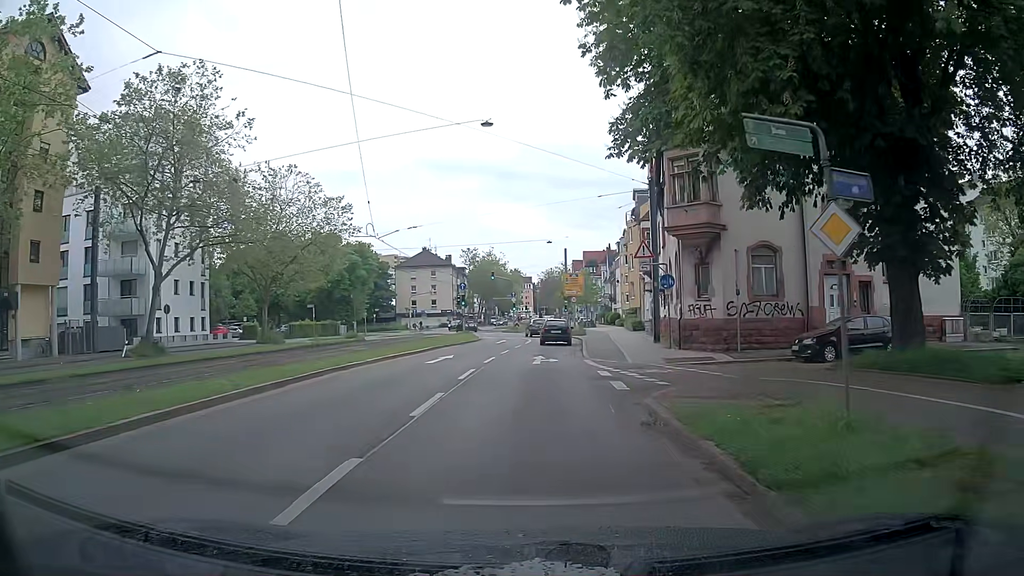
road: primary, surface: asphalt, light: Day
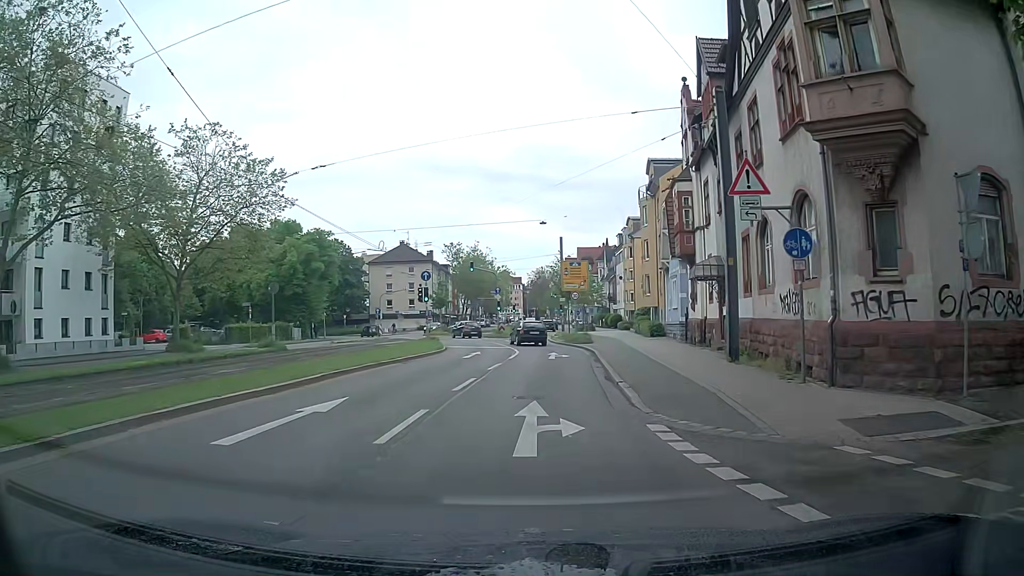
(+0.5, +14.0) m; +2°
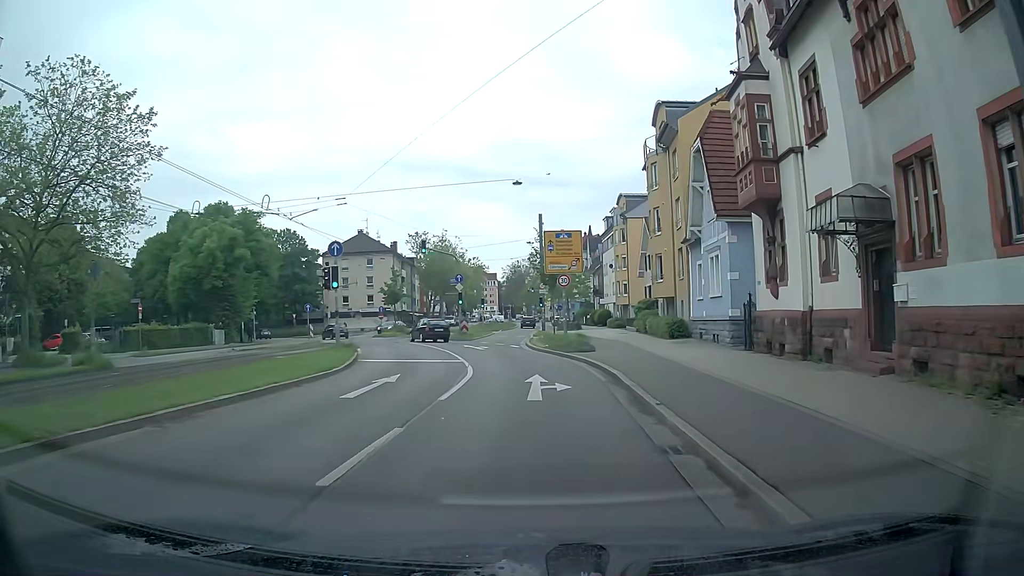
(+0.4, +14.0) m; +4°
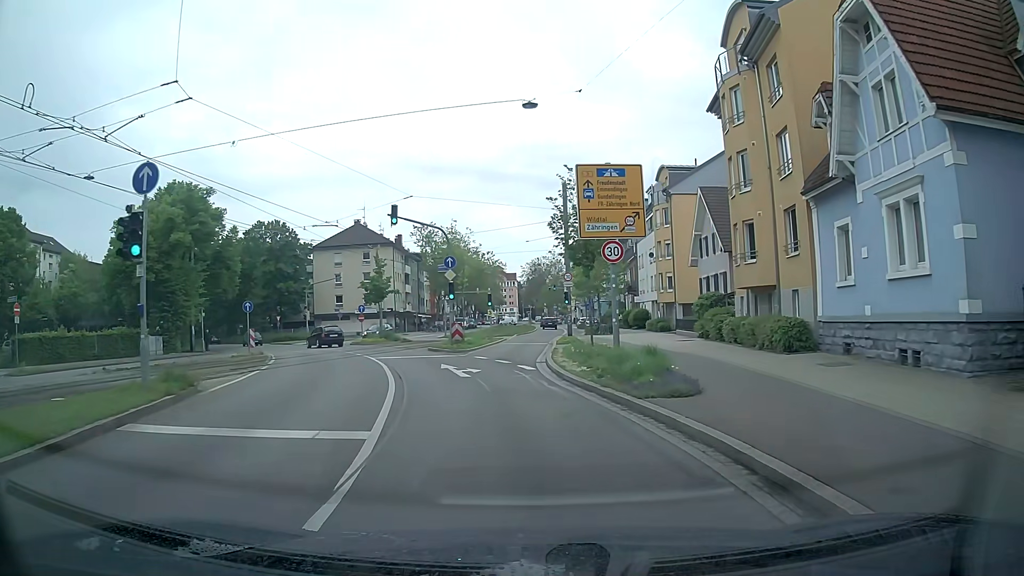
(-0.2, +14.0) m; -3°
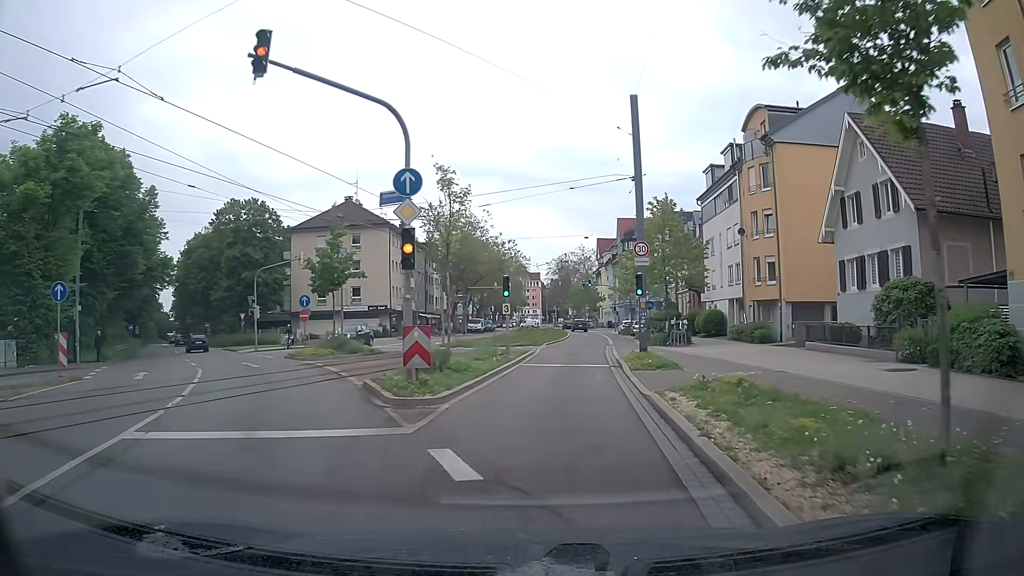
(-0.7, +18.6) m; -1°
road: tertiary
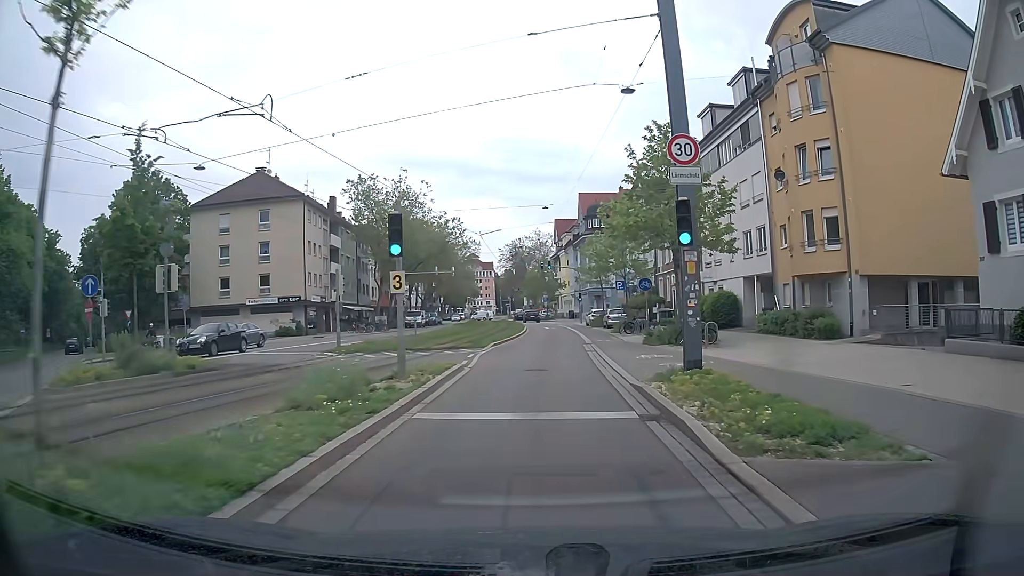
(+0.4, +14.0) m; +3°
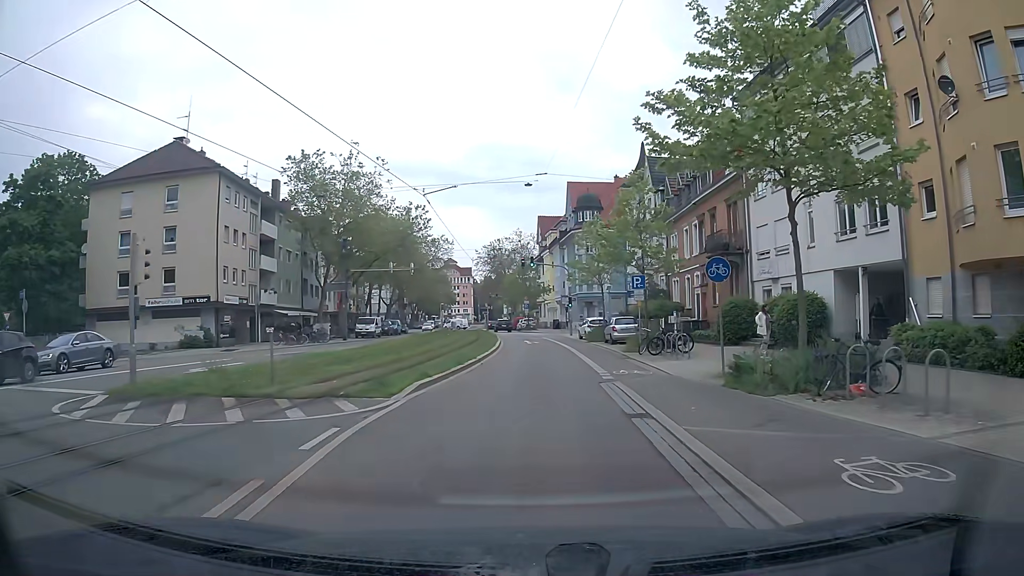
(+0.3, +14.0) m; +2°
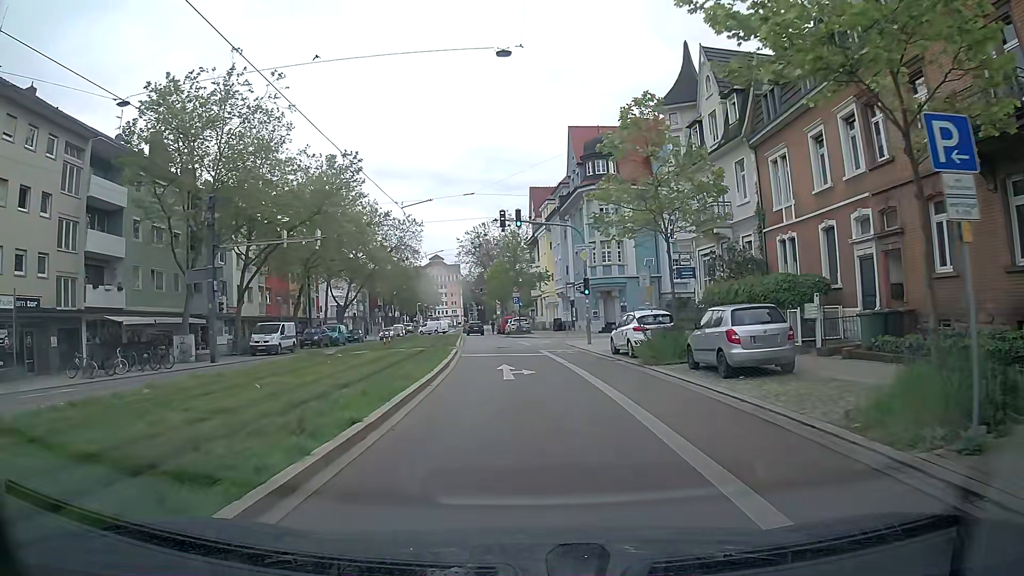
(+0.3, +23.2) m; +1°
(0, +10) (-1, +20) (-1, +30) (-2, +40) (-4, +50) (-5, +60) (-6, +70) (-7, +80) (-7, +90) (-8, +100) m
